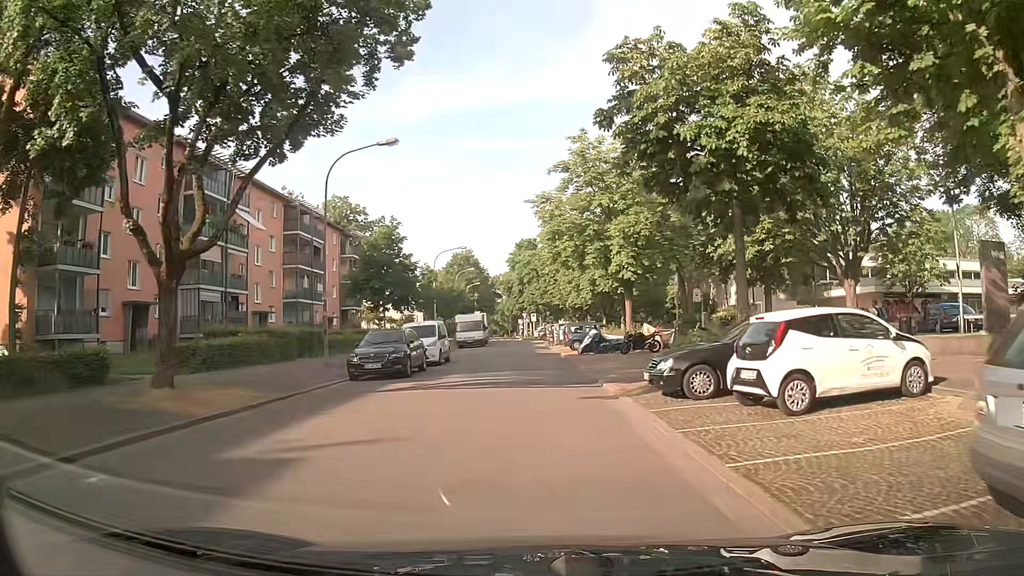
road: residential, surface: asphalt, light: Day
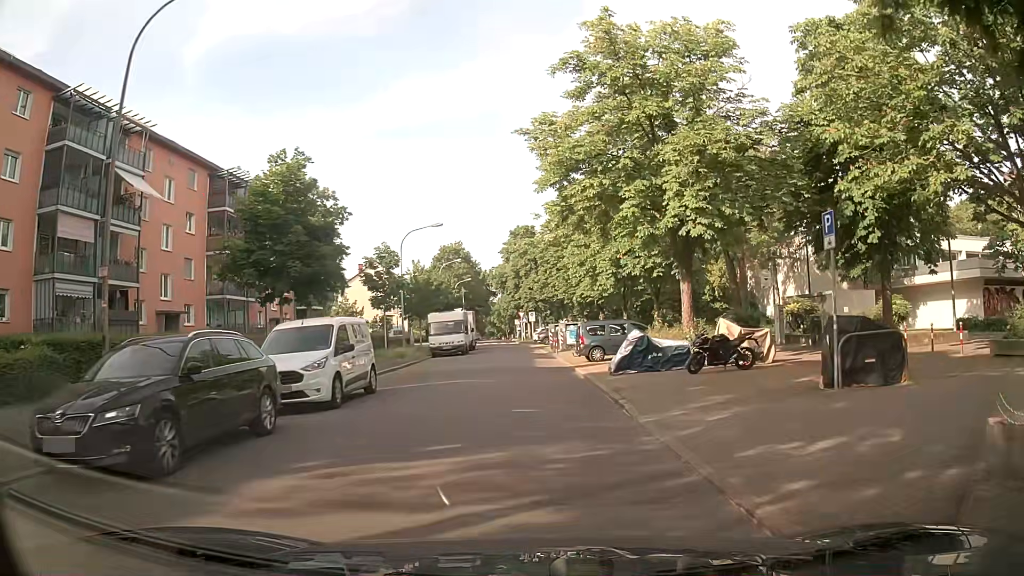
(-0.2, +13.6) m; -1°
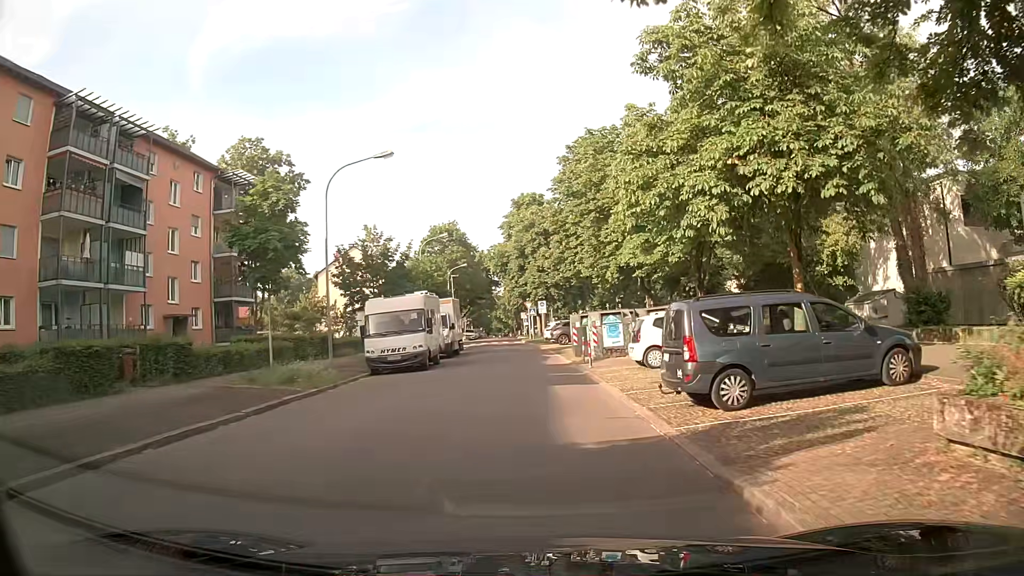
(-0.2, +17.7) m; -1°
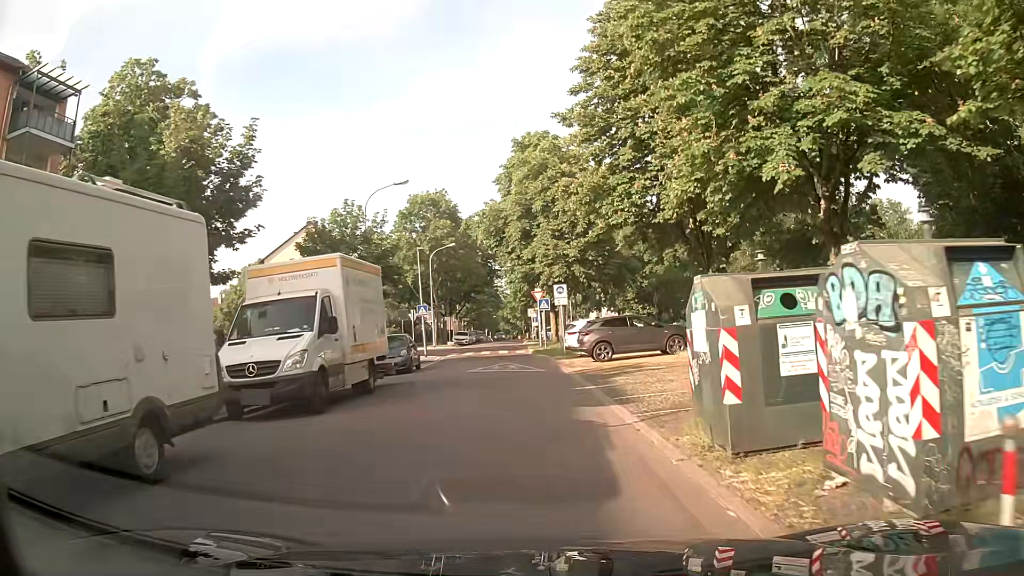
(-0.2, +21.4) m; -2°
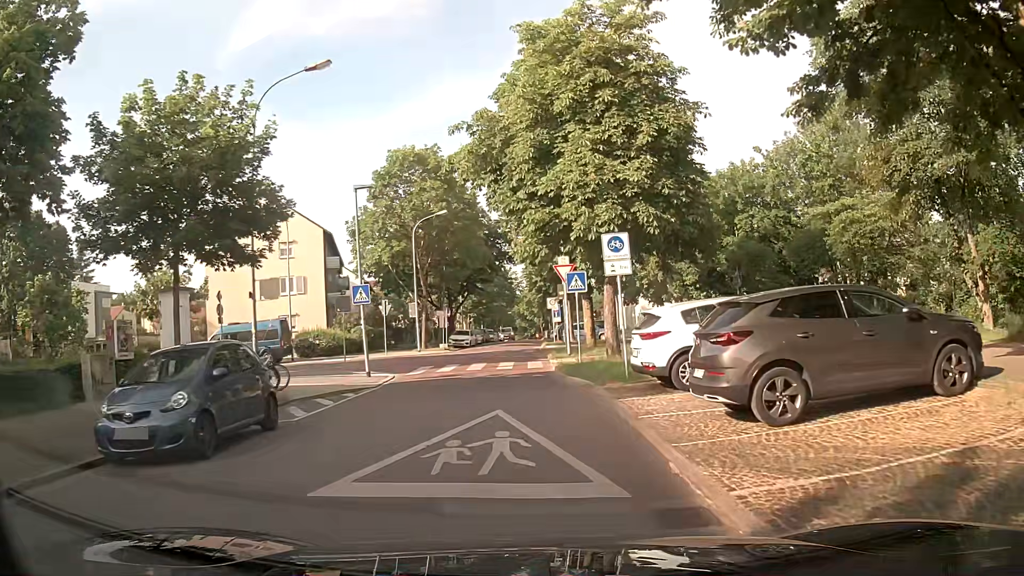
(0.0, +16.5) m; -2°
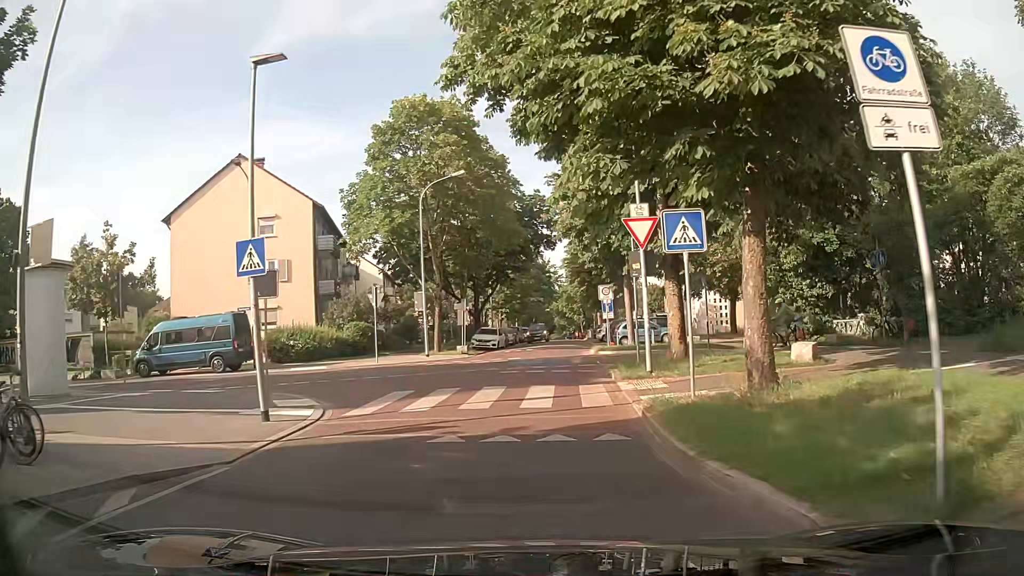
(0.0, +10.9) m; -1°
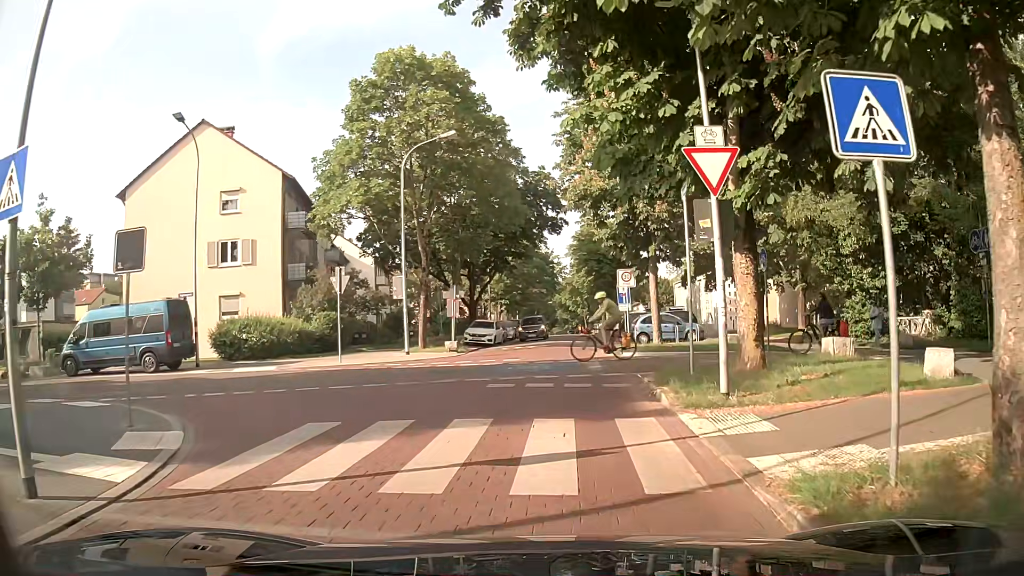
(-0.1, +5.7) m; -2°
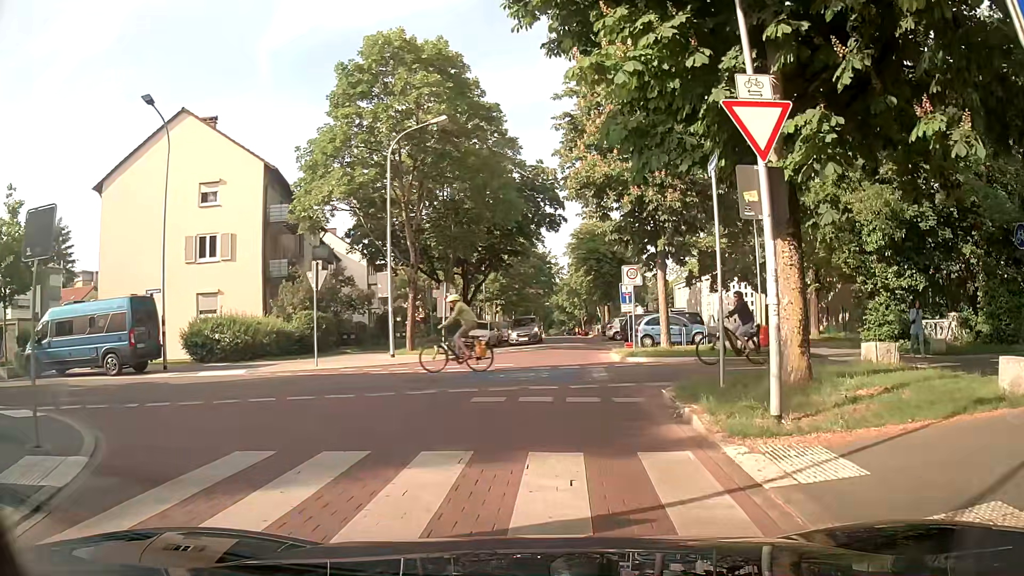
(0.0, +2.2) m; -1°
